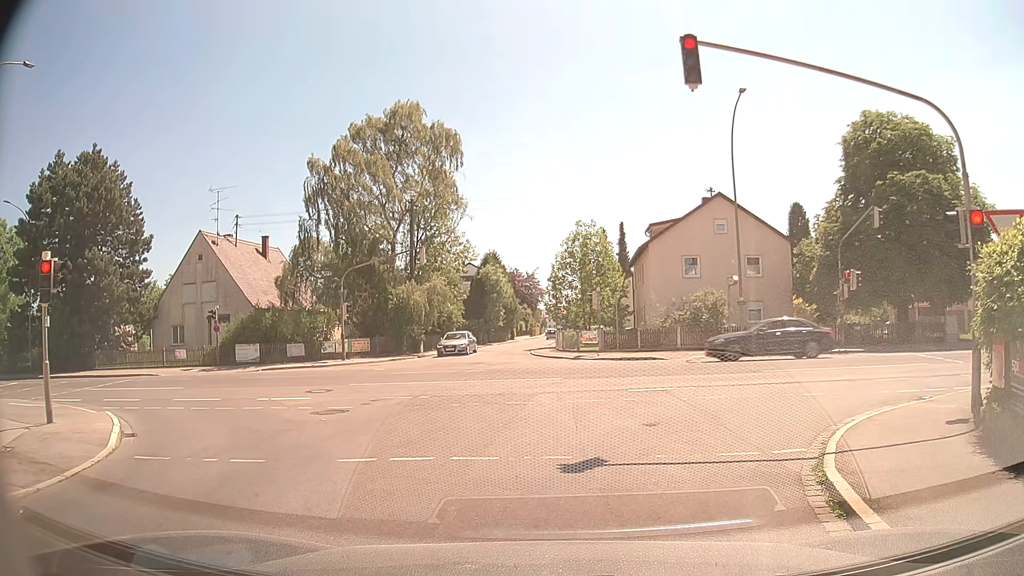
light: Day
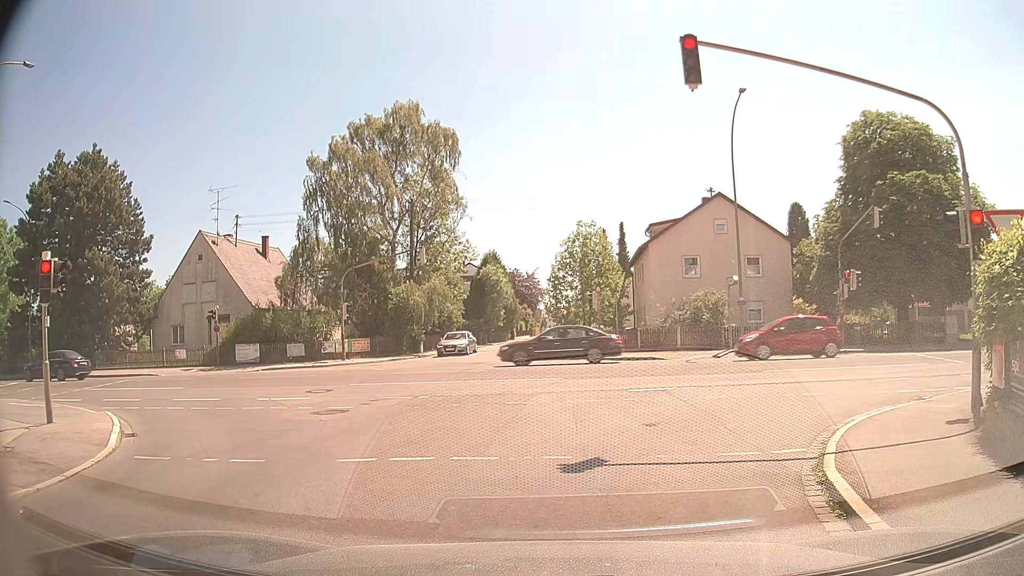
(0.0, 0.0) m; 0°
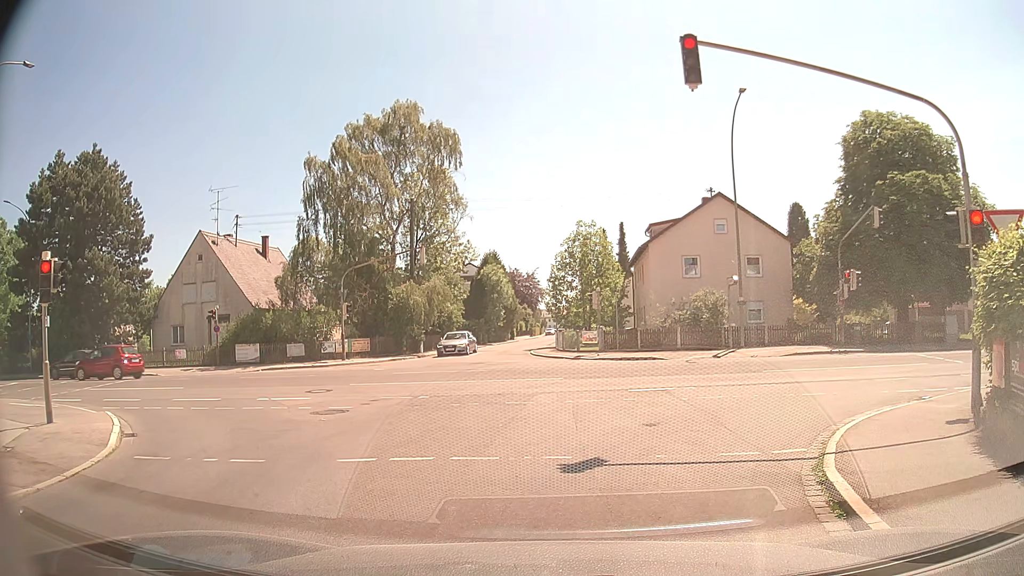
(0.0, 0.0) m; 0°
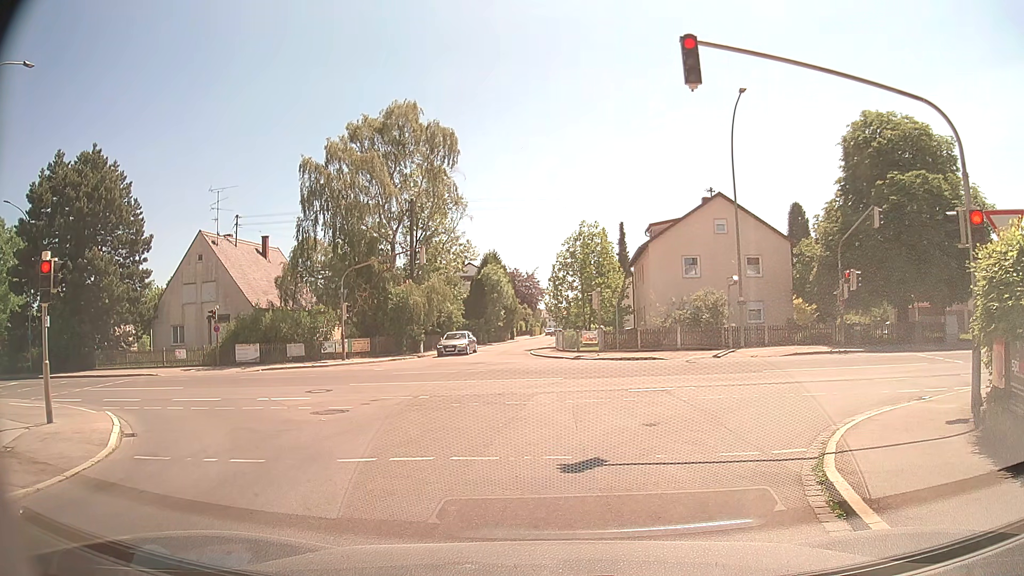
(0.0, 0.0) m; 0°
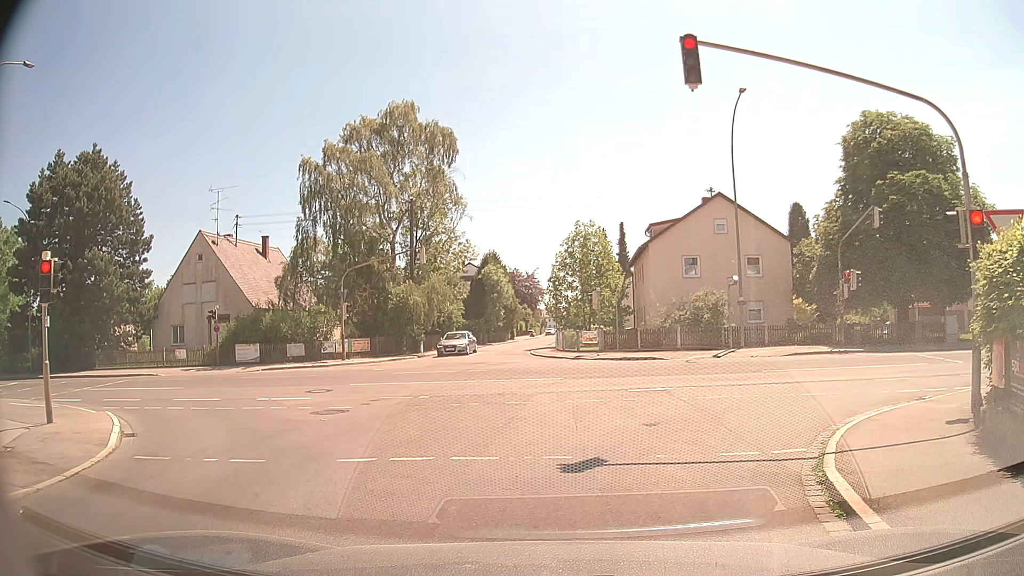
(0.0, 0.0) m; 0°
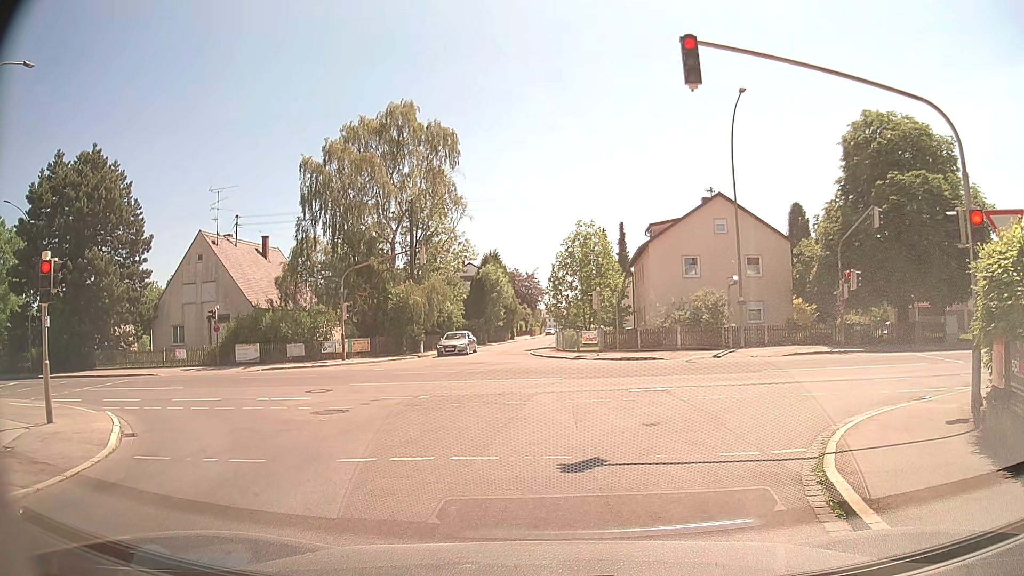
(0.0, 0.0) m; 0°
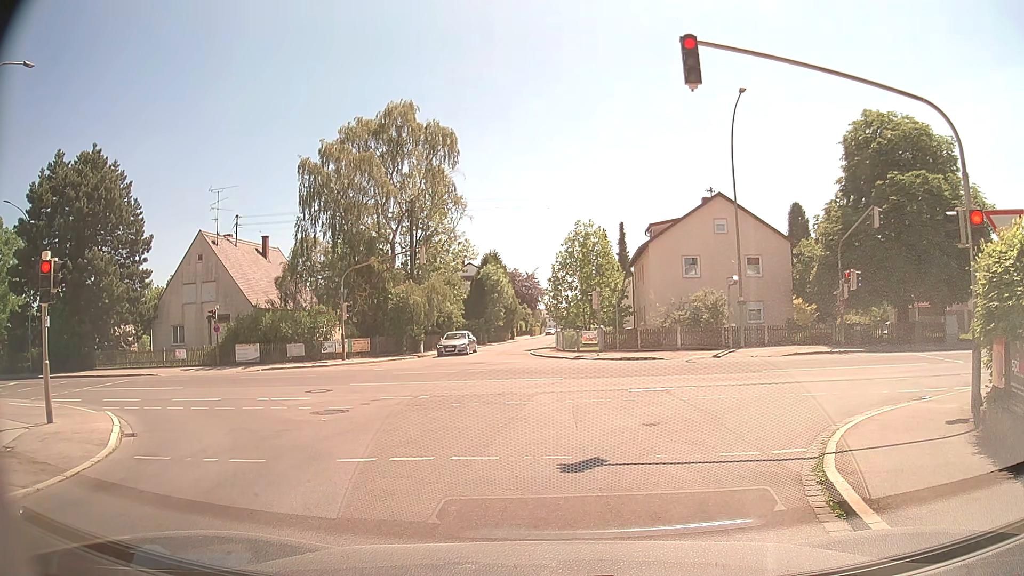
(0.0, 0.0) m; 0°
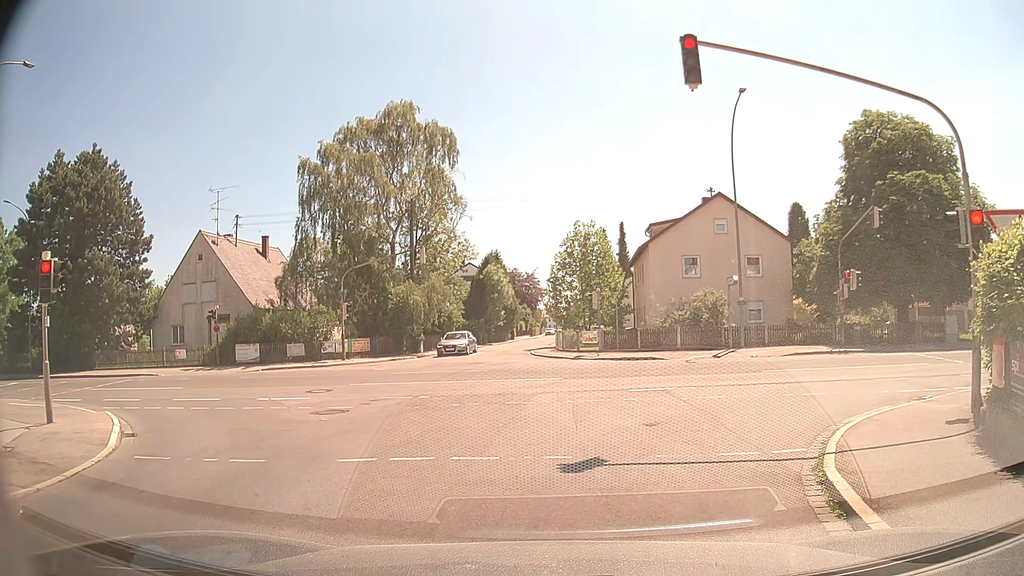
(0.0, 0.0) m; 0°
